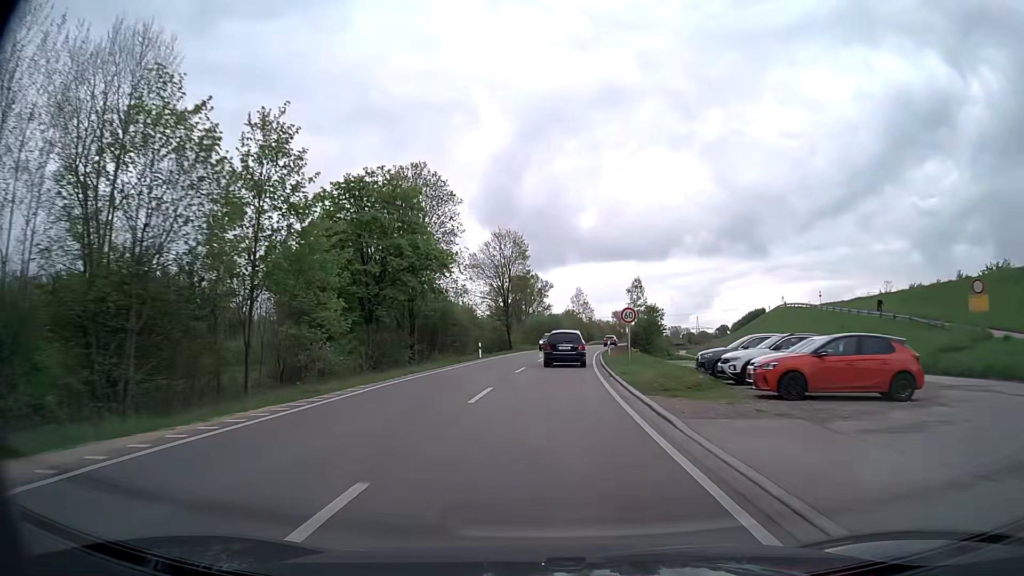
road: primary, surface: asphalt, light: Day
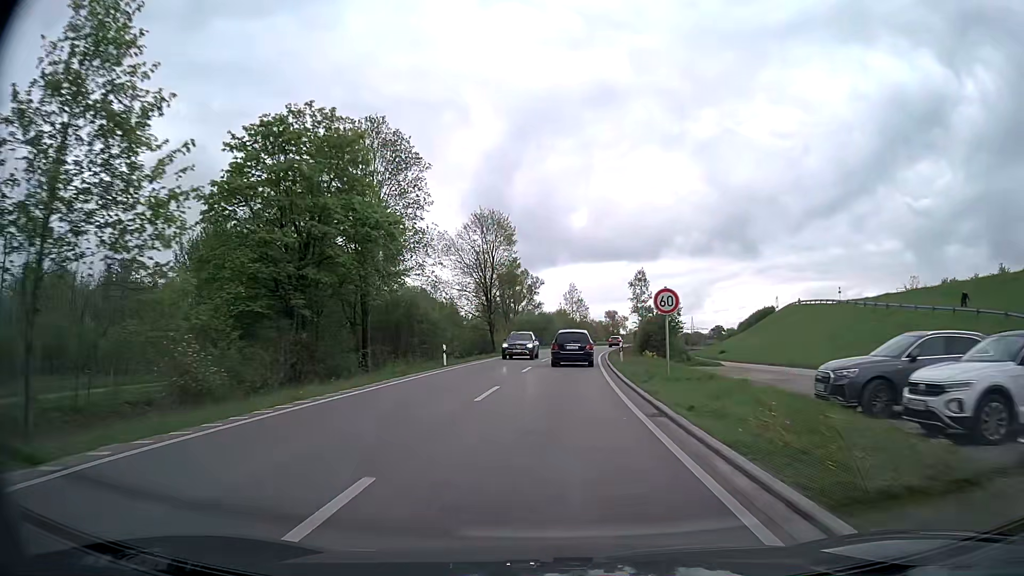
(+0.1, +12.0) m; 0°
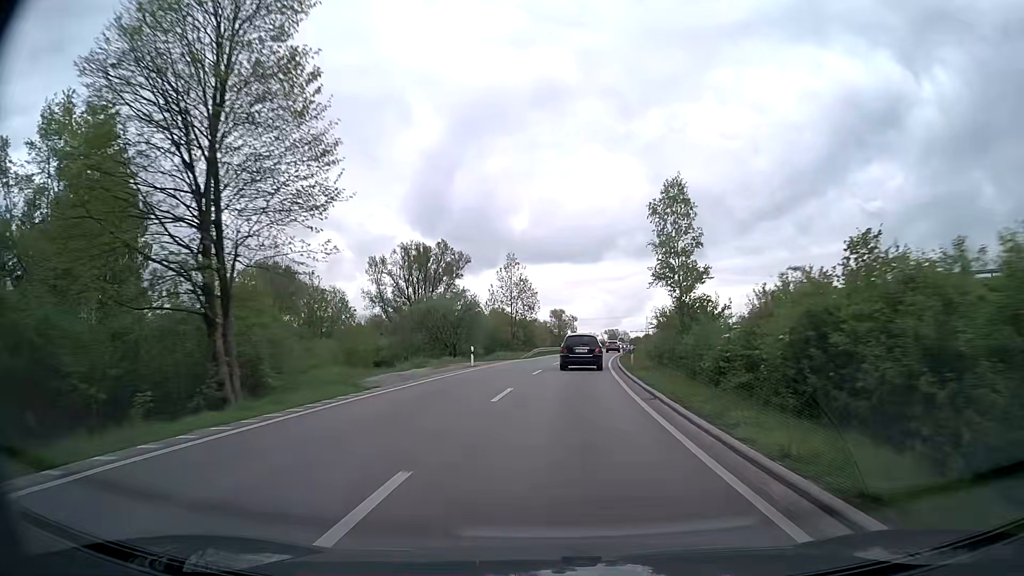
(+2.2, +47.9) m; +5°
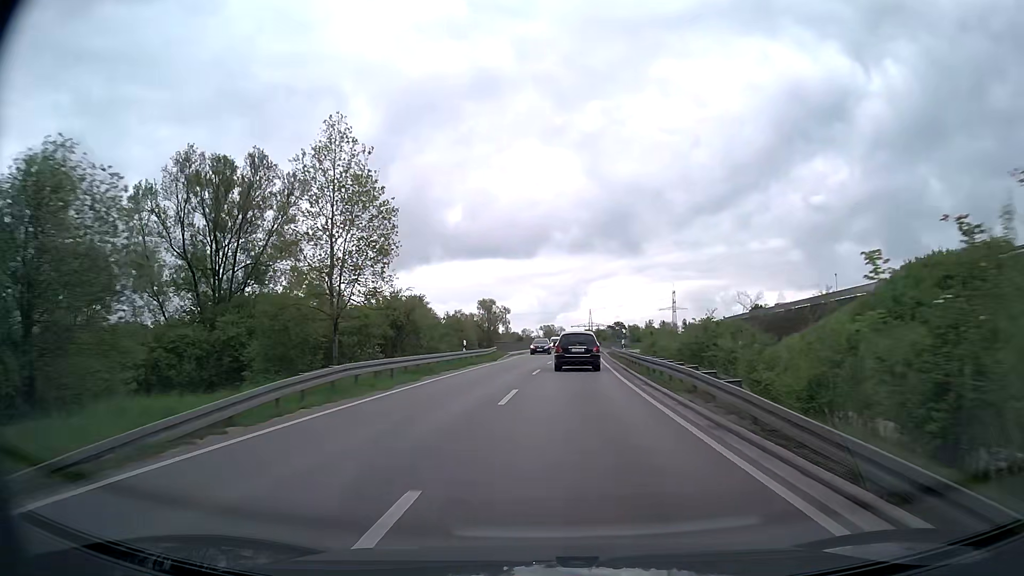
(+2.6, +49.0) m; +6°
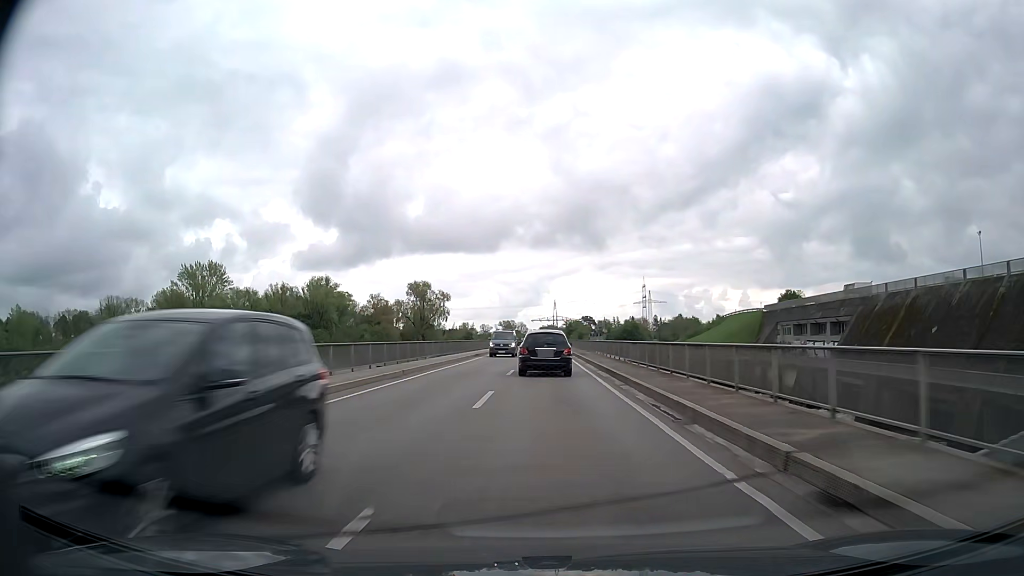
(+2.6, +60.6) m; +3°
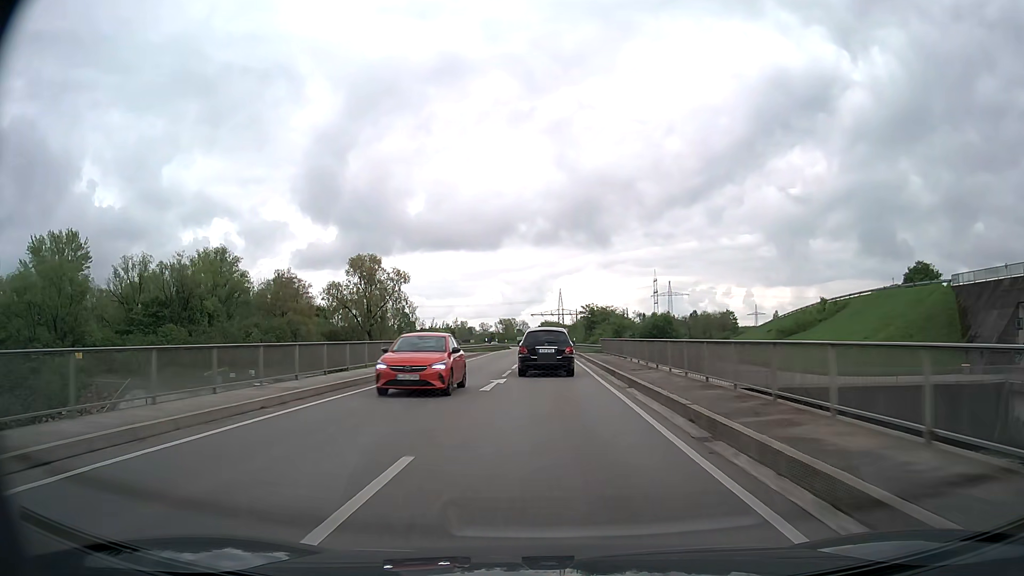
(+0.2, +58.0) m; 0°
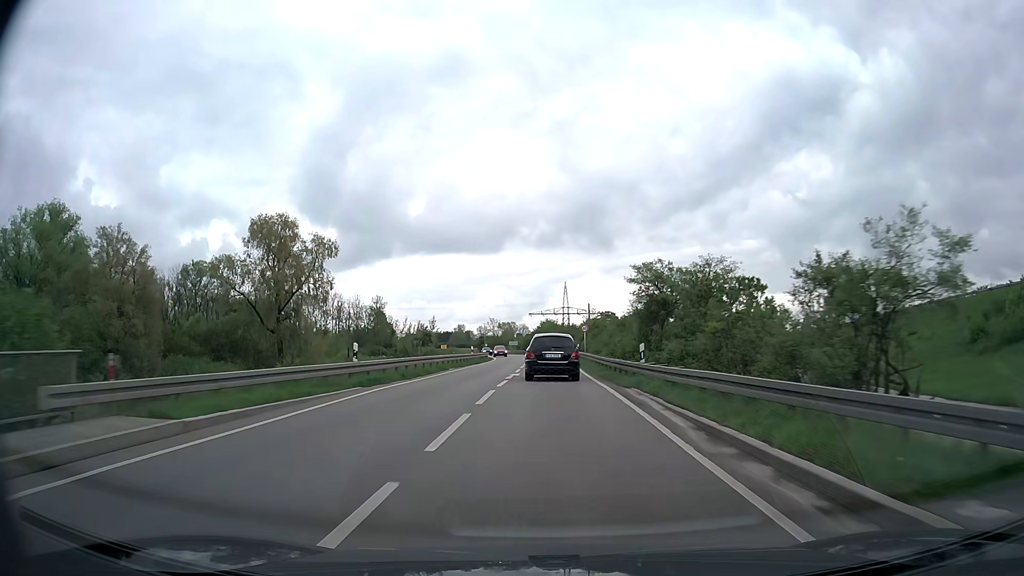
(-0.1, +45.2) m; 0°
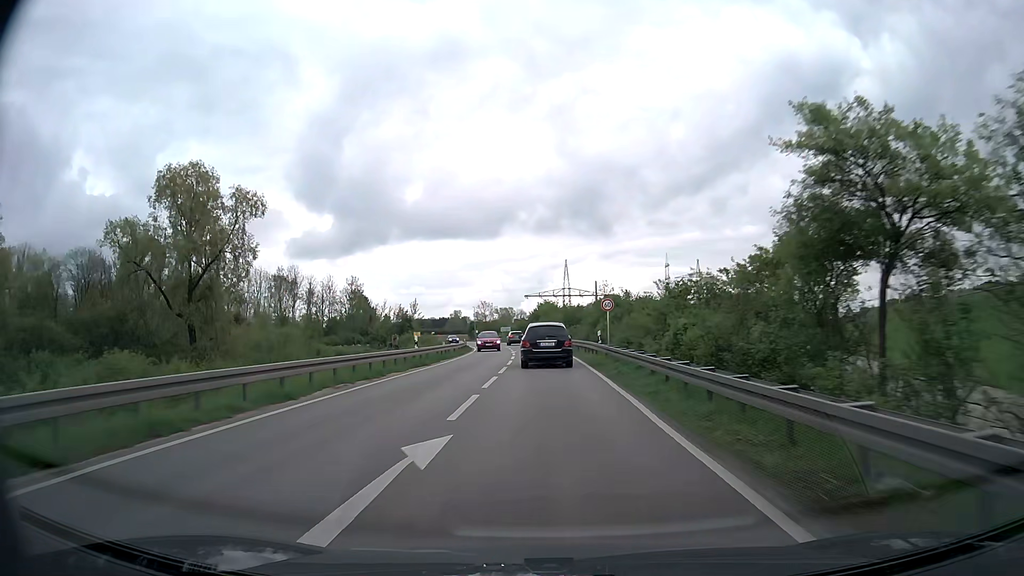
(+0.1, +21.7) m; 0°
(0, +10) (0, +20) (0, +30) (0, +40) (-1, +50) (-2, +60) (-3, +70) (-4, +80) (-5, +90) (-7, +100) m
